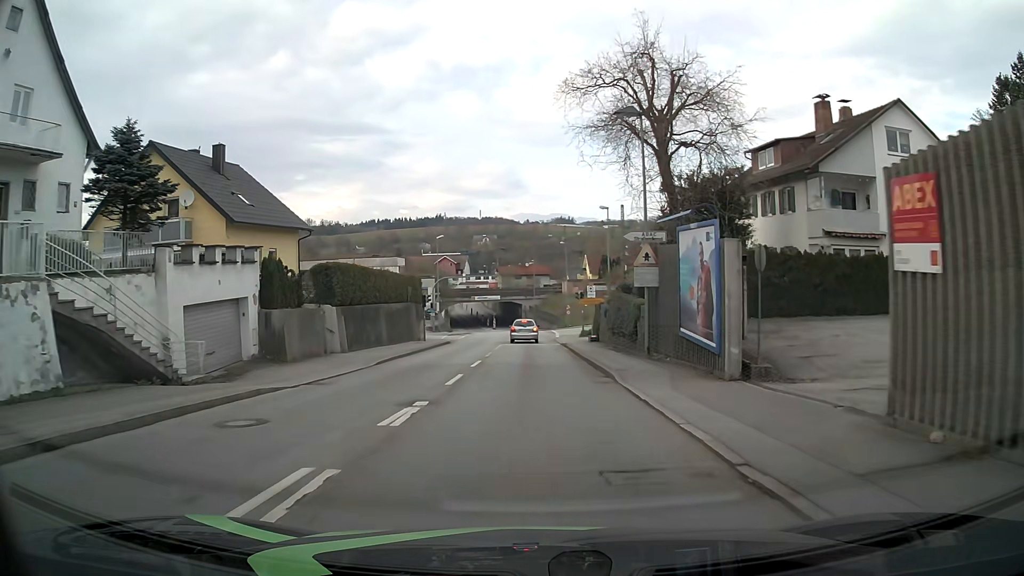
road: tertiary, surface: asphalt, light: Day
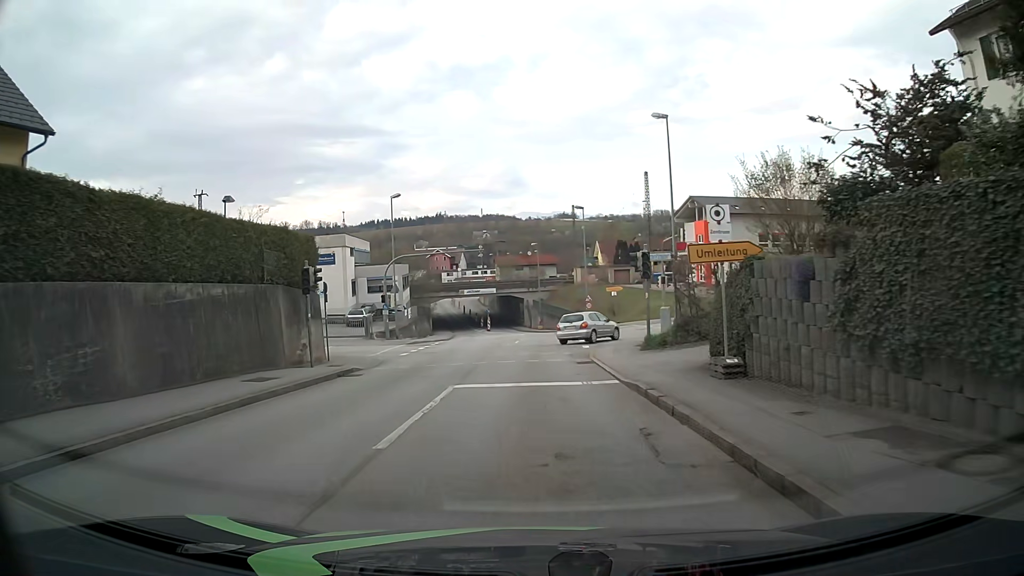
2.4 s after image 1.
(-0.2, +24.4) m; 0°
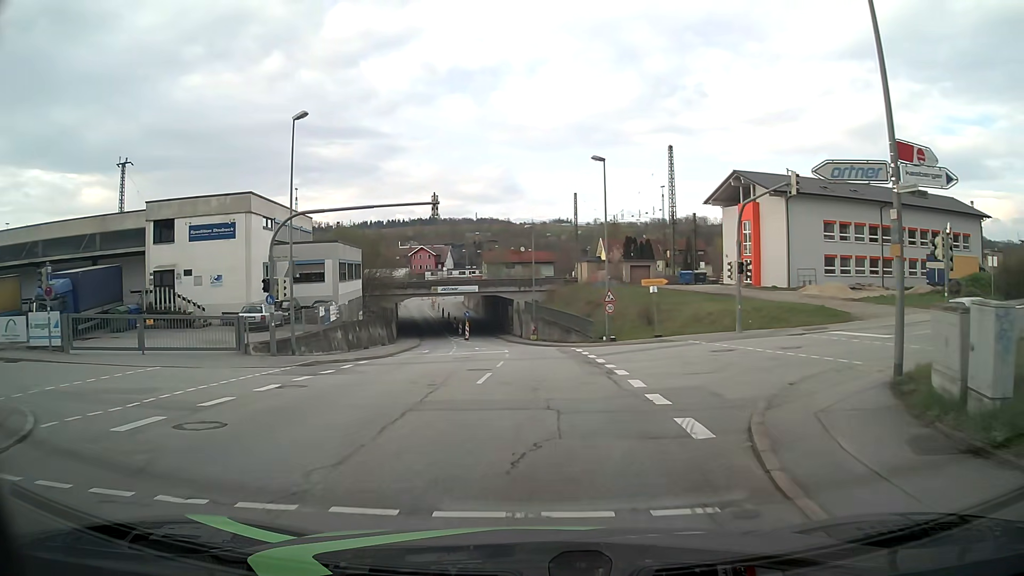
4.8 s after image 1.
(-0.2, +19.9) m; 0°
